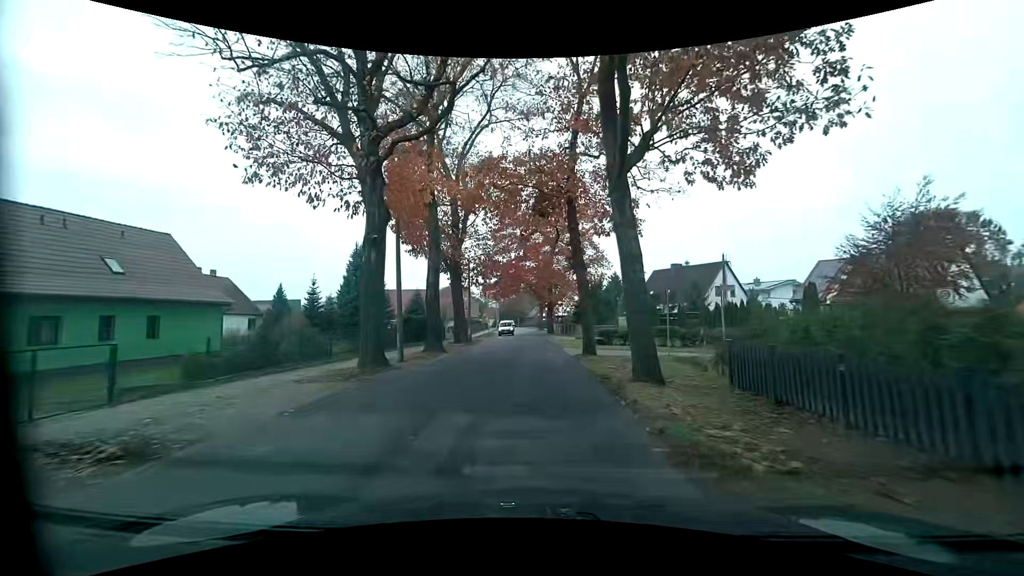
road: tertiary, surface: asphalt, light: Day
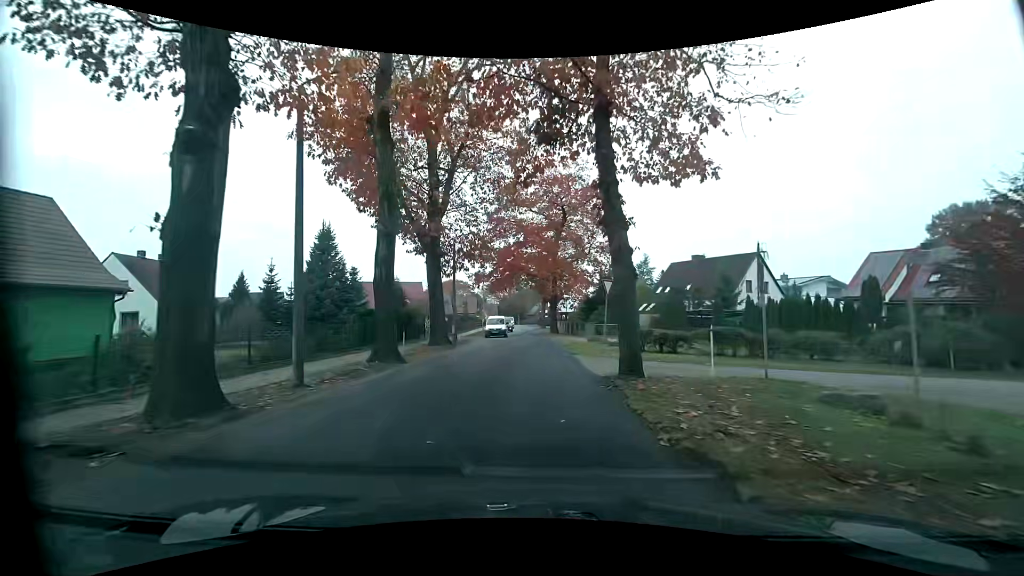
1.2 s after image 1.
(0.0, +8.7) m; +2°
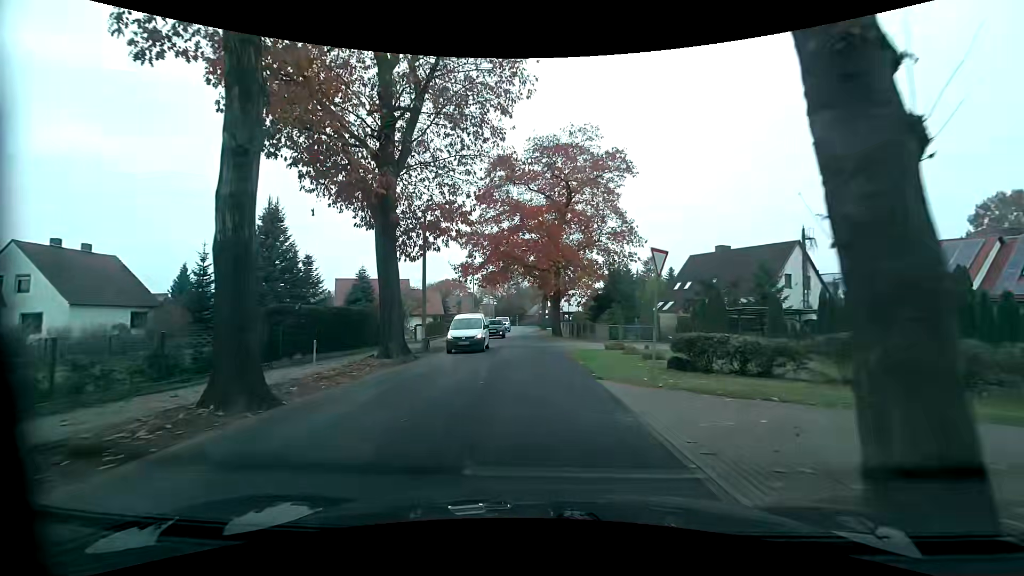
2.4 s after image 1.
(-0.2, +8.7) m; -3°
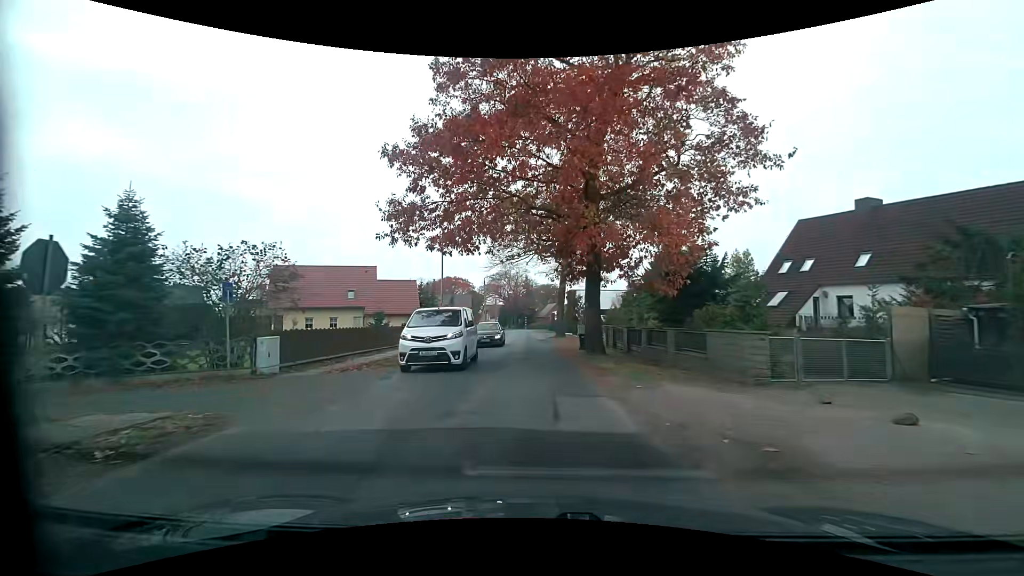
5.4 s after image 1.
(+0.3, +22.0) m; -1°
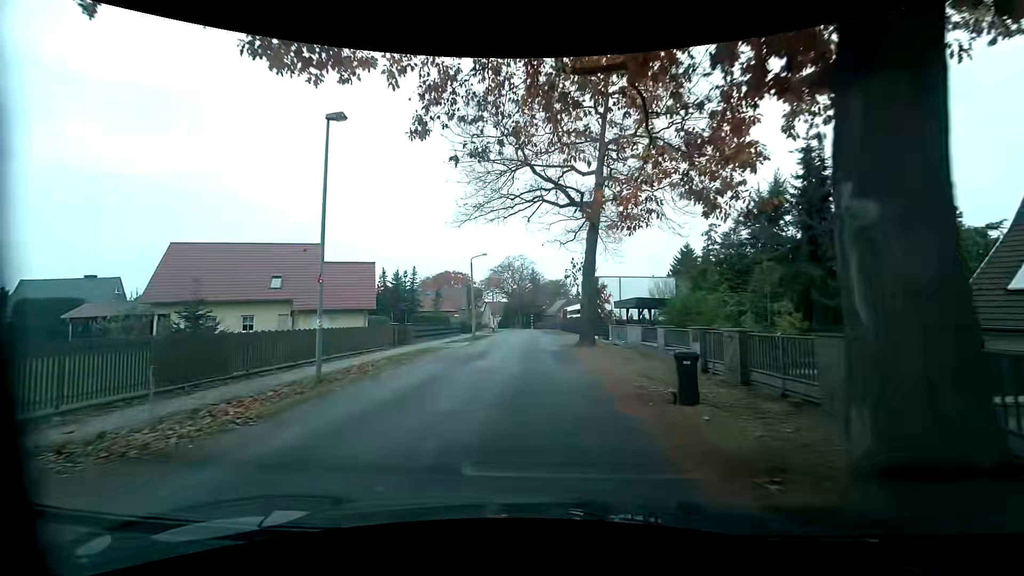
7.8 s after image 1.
(+0.3, +17.6) m; +1°
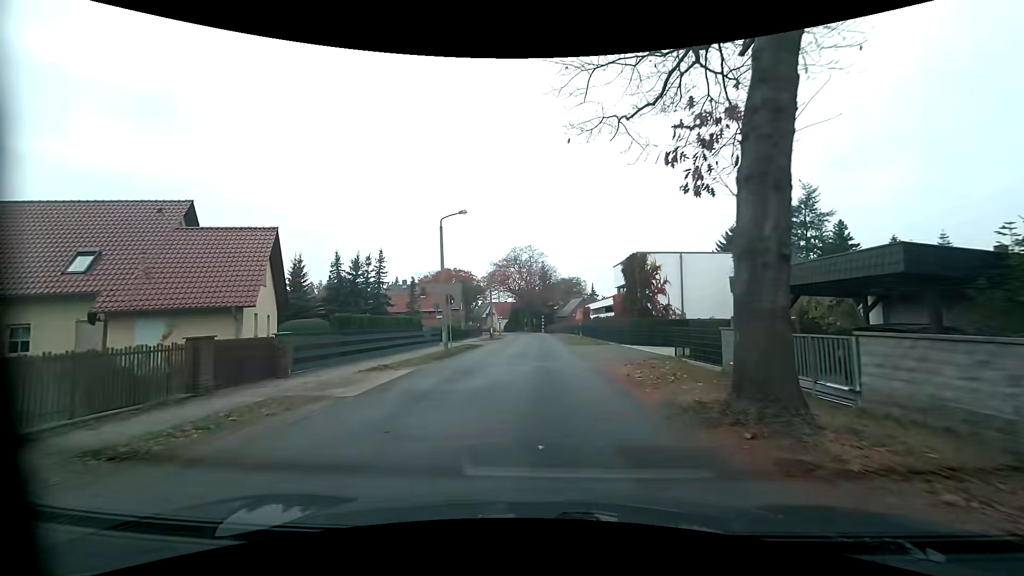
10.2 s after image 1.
(-0.3, +17.7) m; -2°
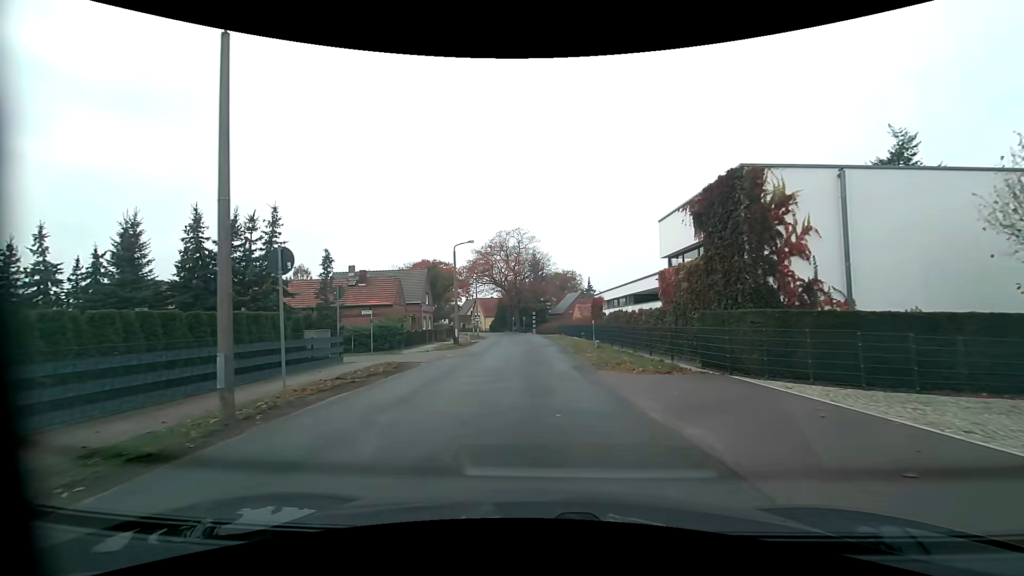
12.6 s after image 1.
(+0.2, +17.6) m; +1°
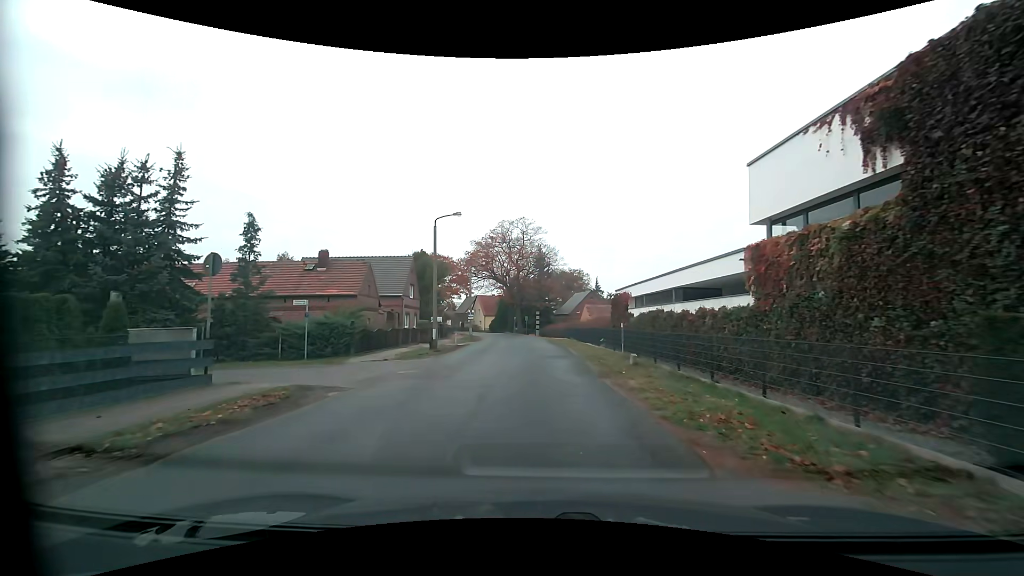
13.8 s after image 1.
(-0.1, +8.7) m; 0°
(0, +10) (0, +20) (0, +30) (-1, +40) (-2, +50) (-3, +60) (-4, +70) (-6, +80) (-8, +89) (-11, +99) m
